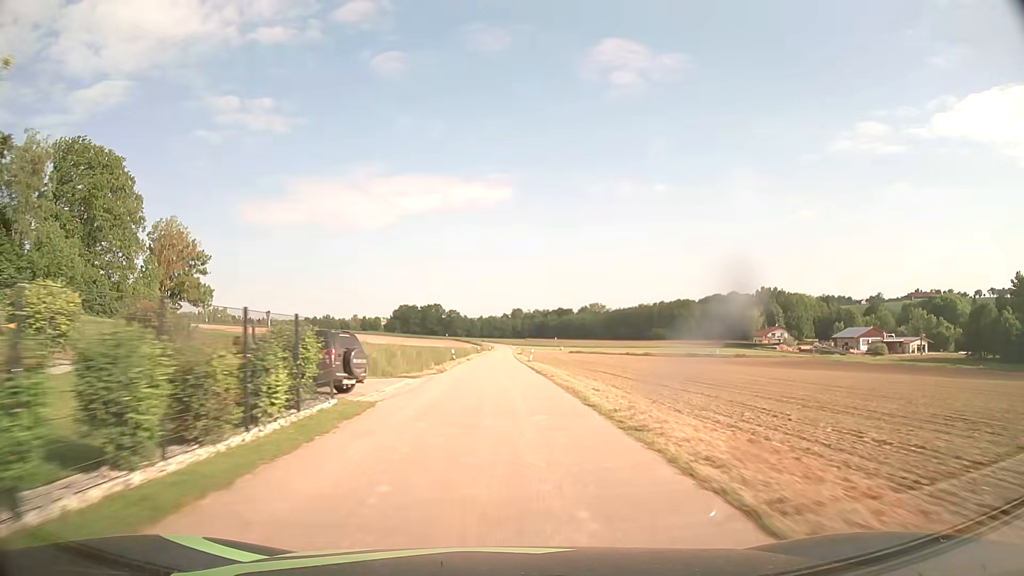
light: Day
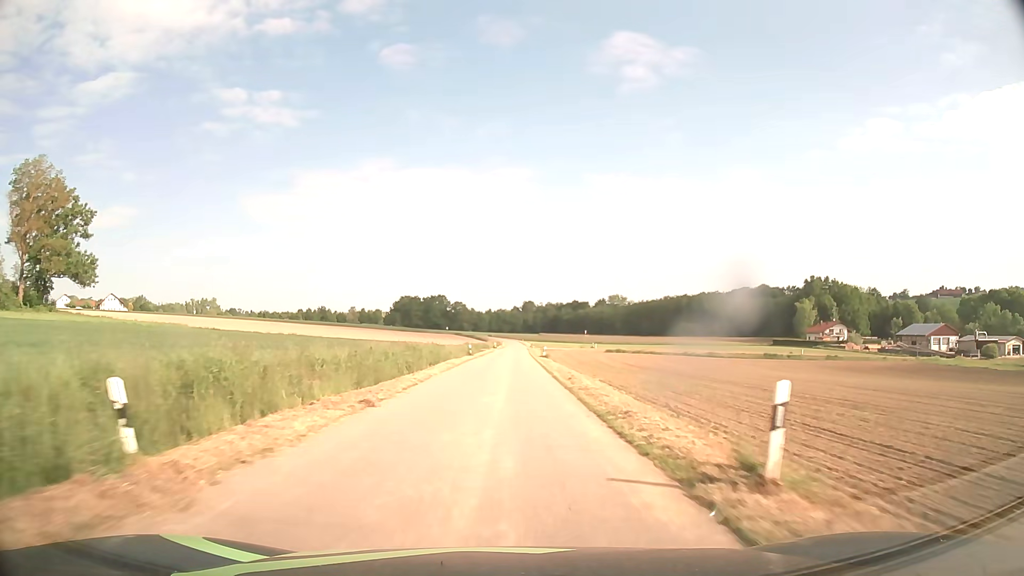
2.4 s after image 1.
(-0.3, +46.6) m; -1°
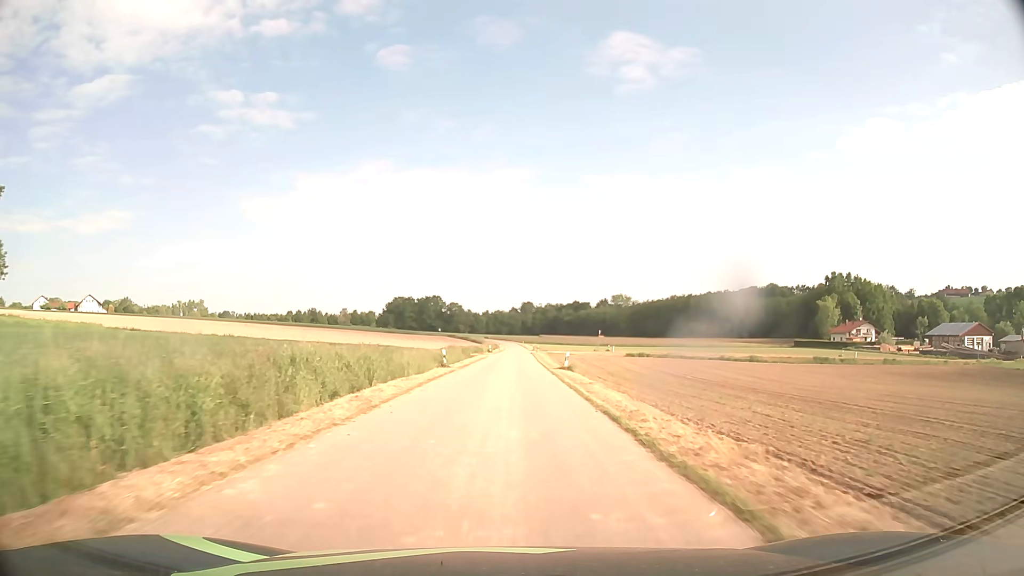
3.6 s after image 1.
(0.0, +22.1) m; 0°
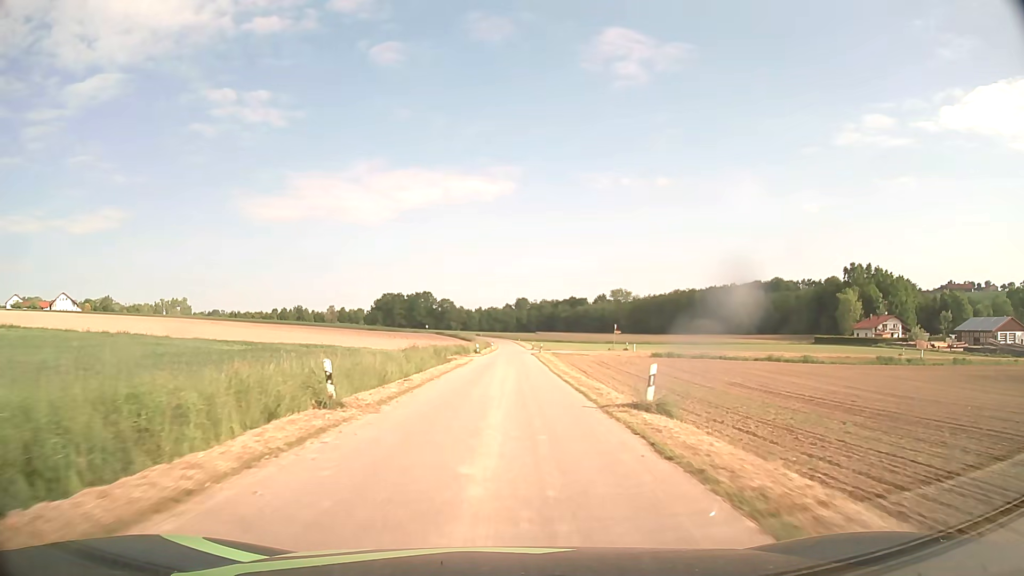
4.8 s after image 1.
(+0.1, +21.1) m; 0°
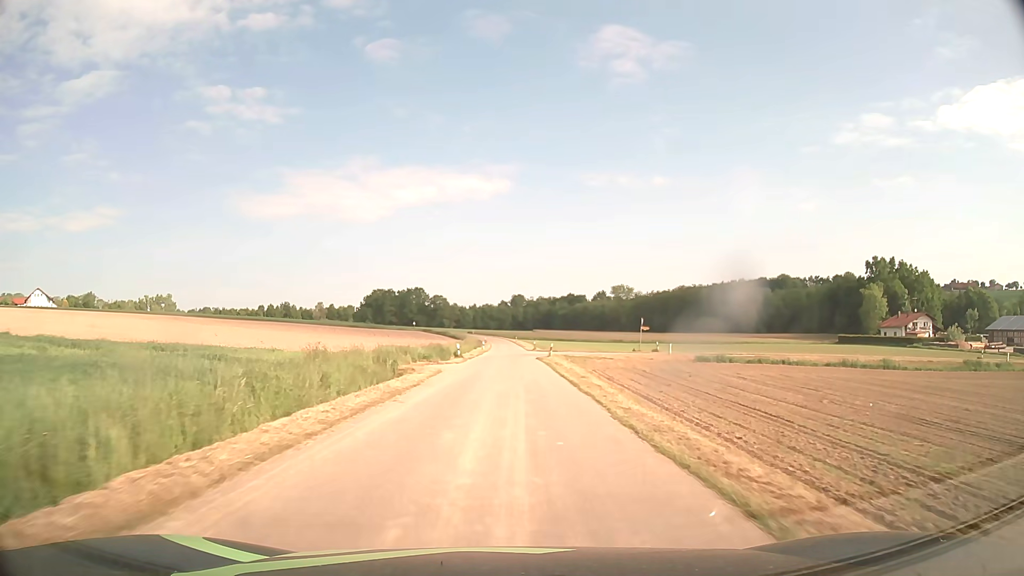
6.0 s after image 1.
(+0.1, +19.8) m; 0°
